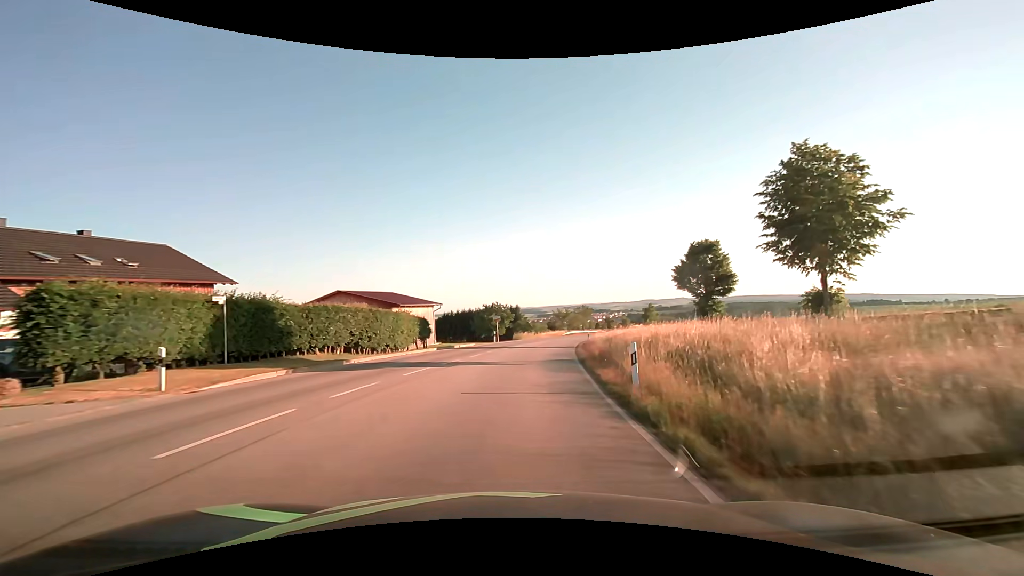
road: secondary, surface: asphalt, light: Day
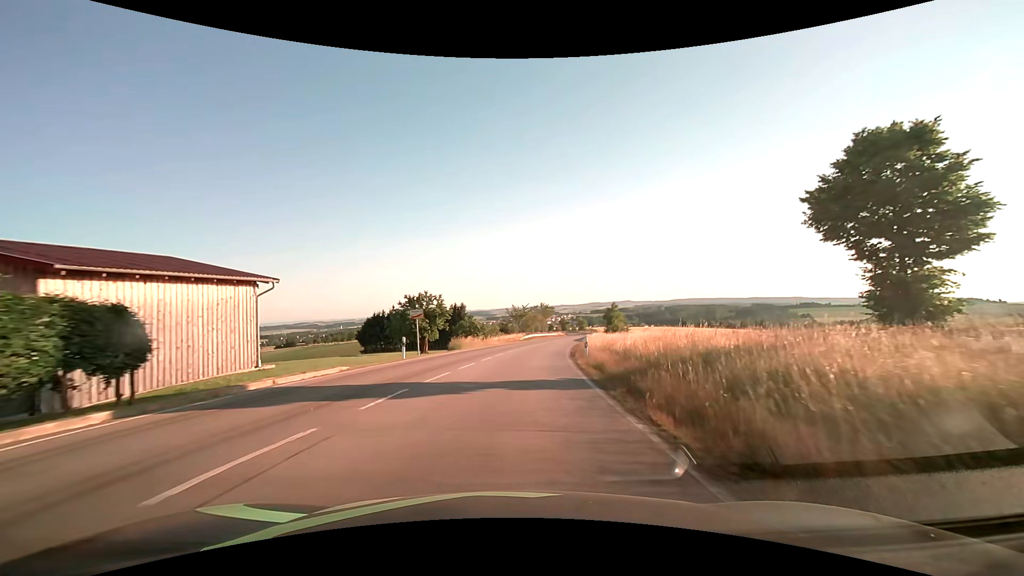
(+1.3, +23.4) m; +6°
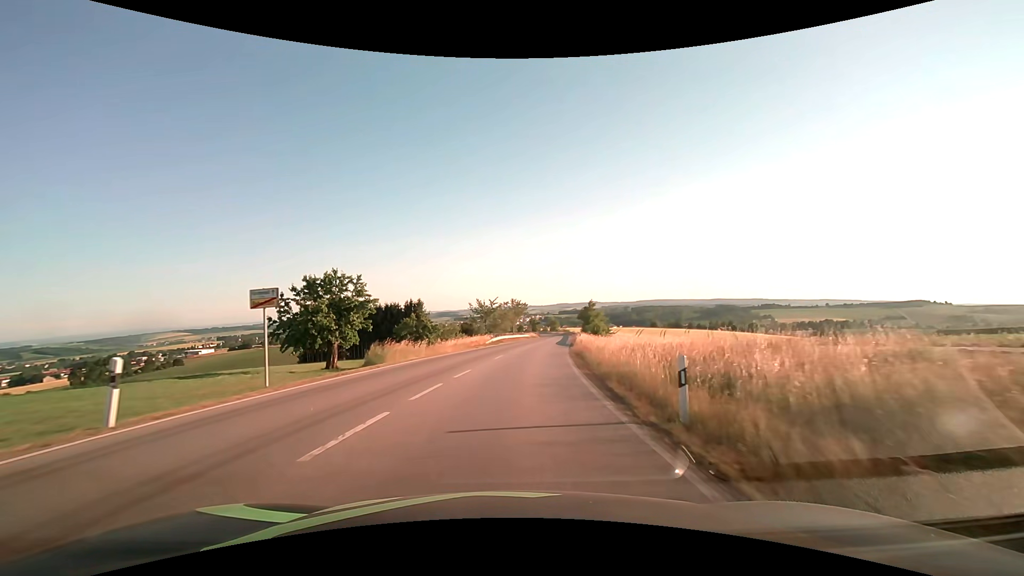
(+0.5, +16.8) m; +4°
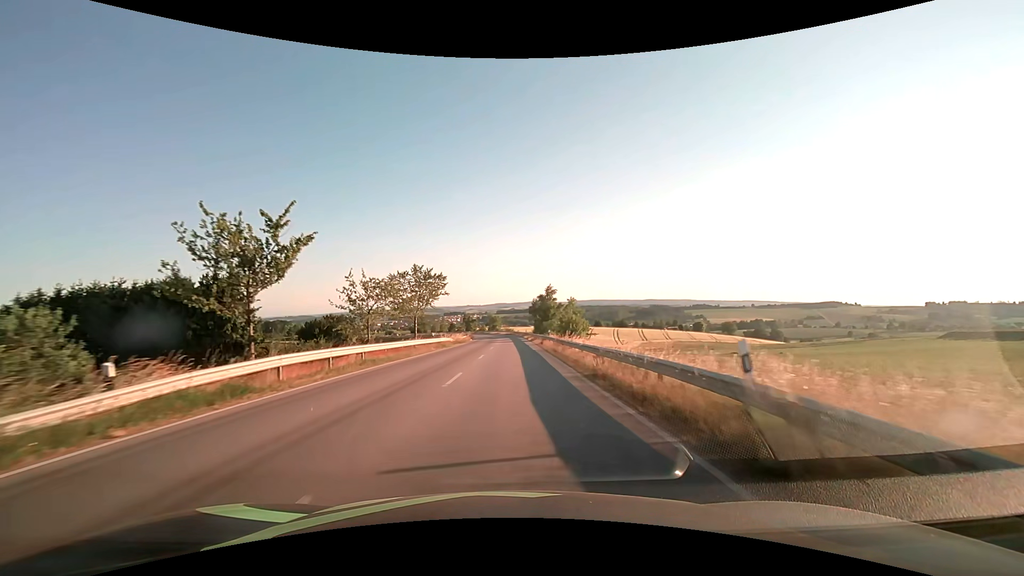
(+3.8, +48.0) m; +7°
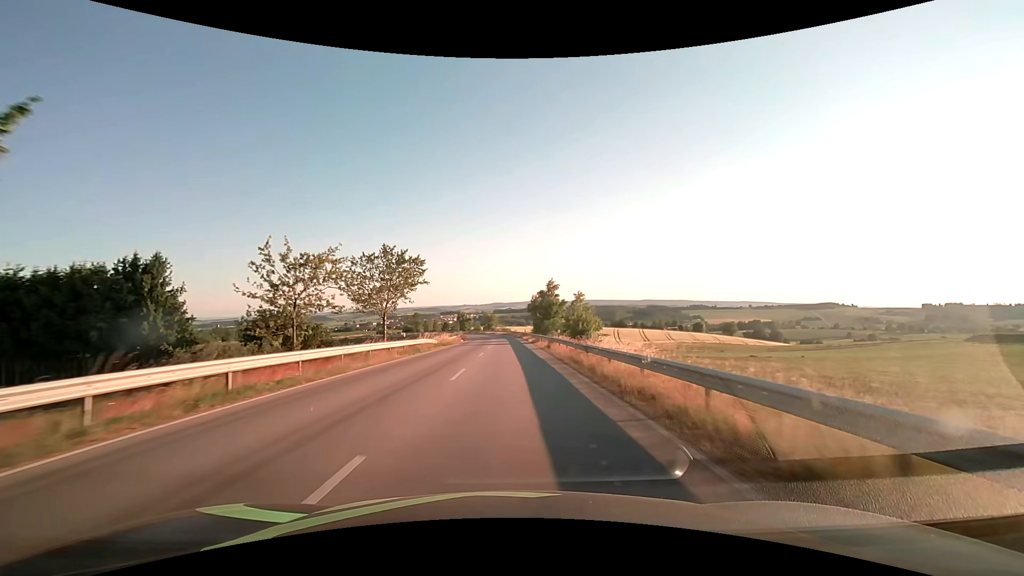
(0.0, +10.7) m; 0°
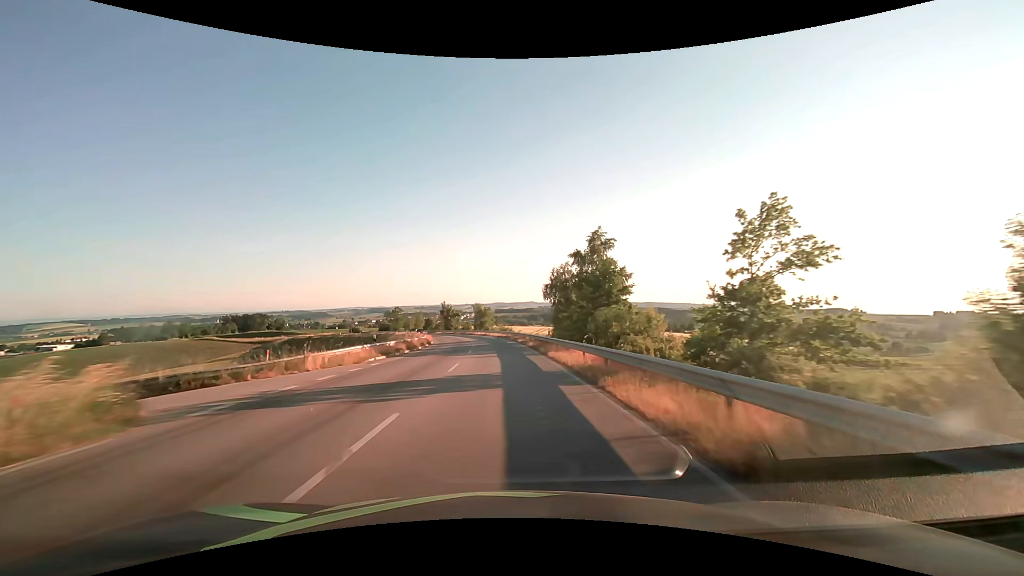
(+0.2, +45.7) m; 0°
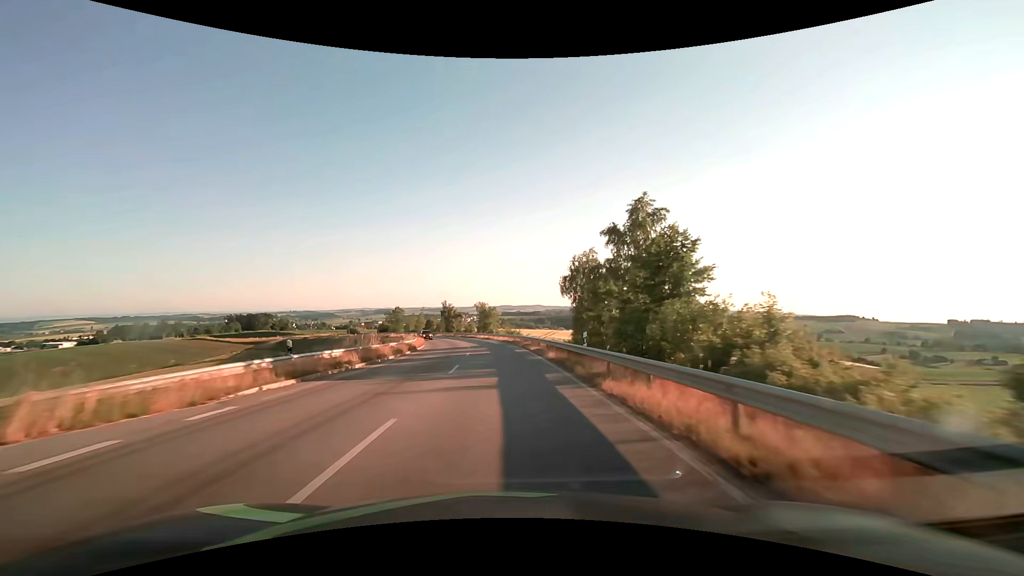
(-0.1, +12.1) m; -1°
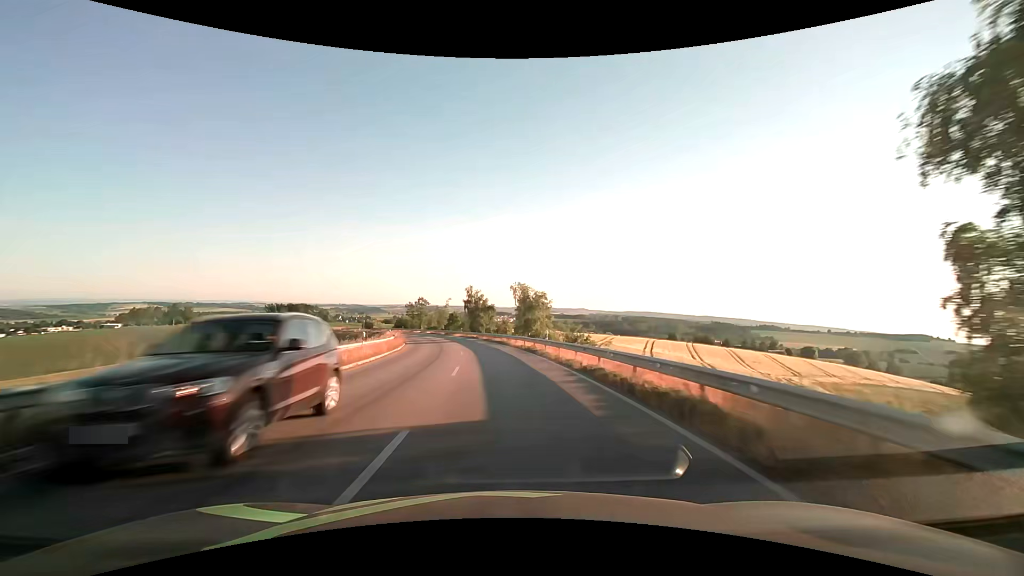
(-1.4, +37.9) m; -5°
(0, +10) (-1, +20) (-1, +30) (-3, +40) (-4, +50) (-6, +60) (-9, +69) (-11, +79) (-14, +88) (-18, +98) m
